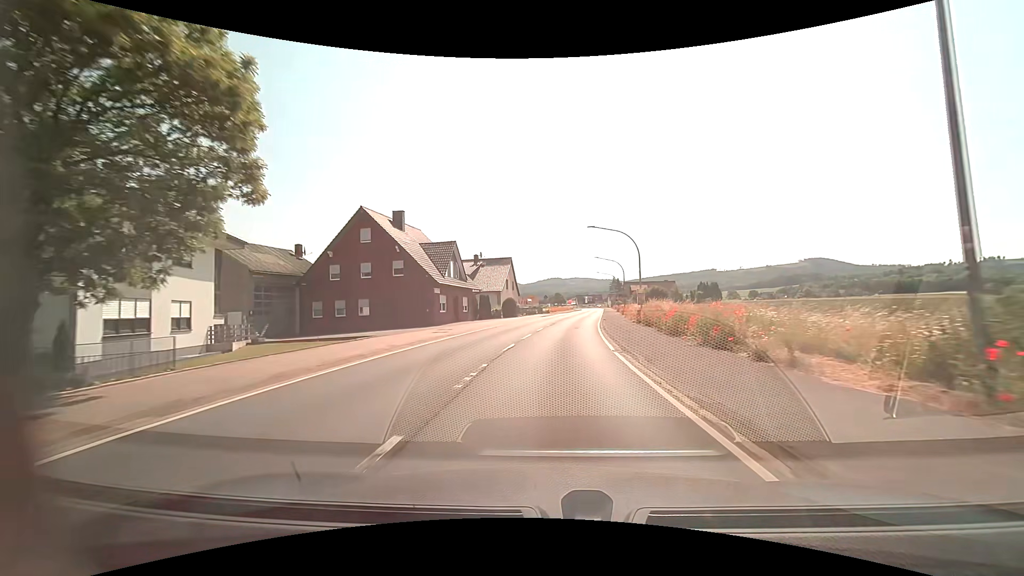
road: primary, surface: asphalt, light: Day
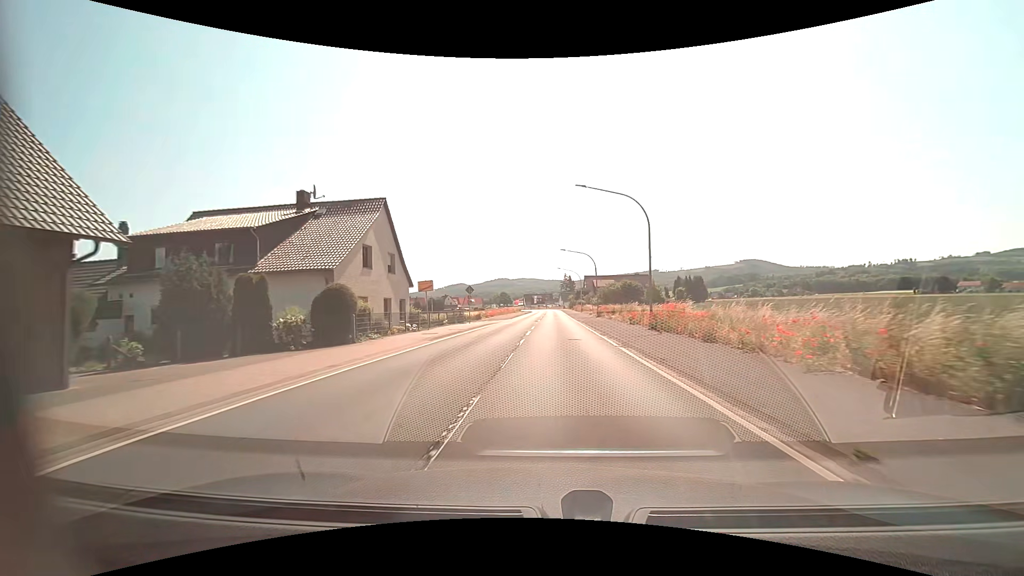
(+1.9, +40.0) m; +6°
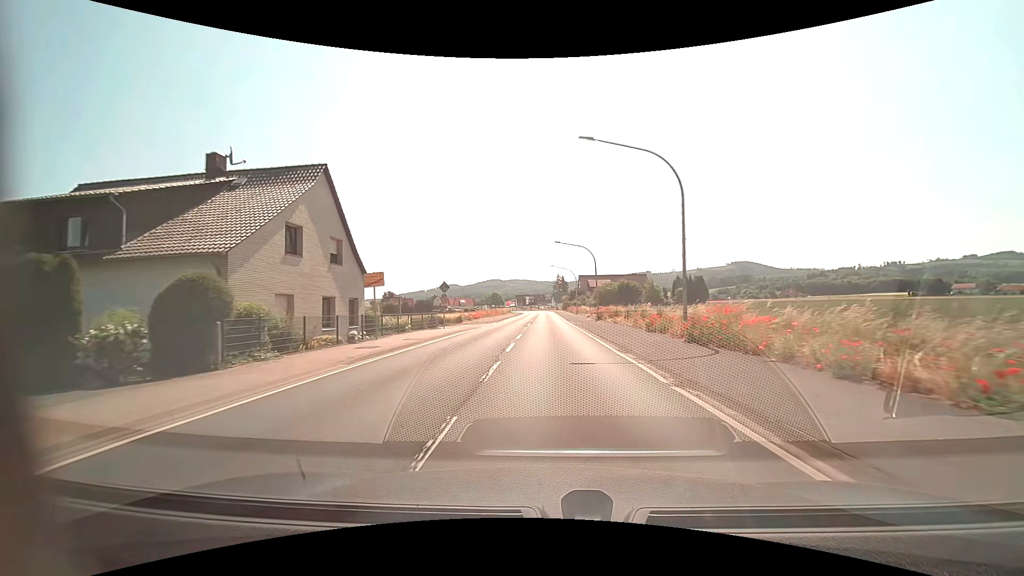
(+0.1, +7.7) m; +1°
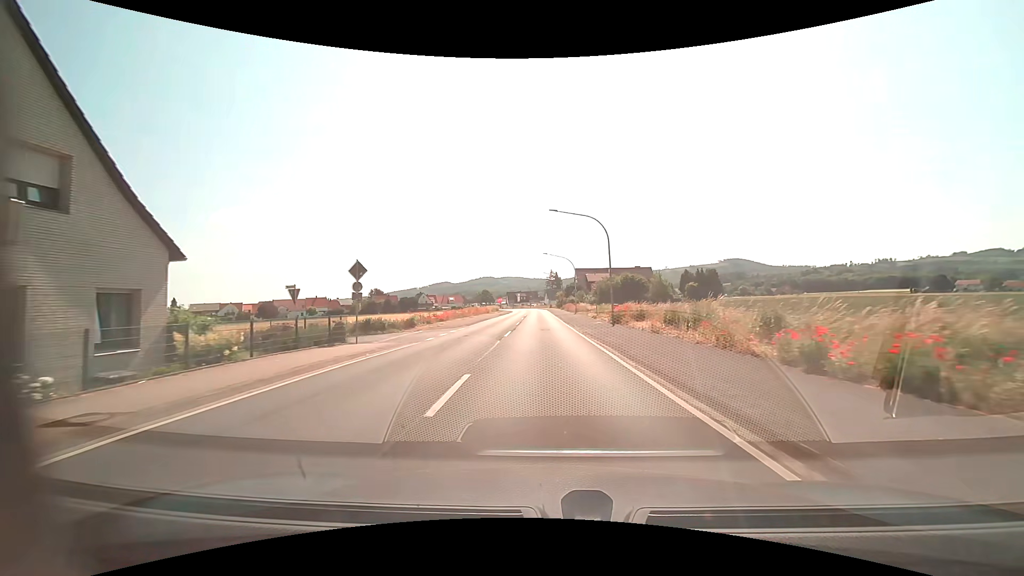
(+0.2, +15.0) m; +1°
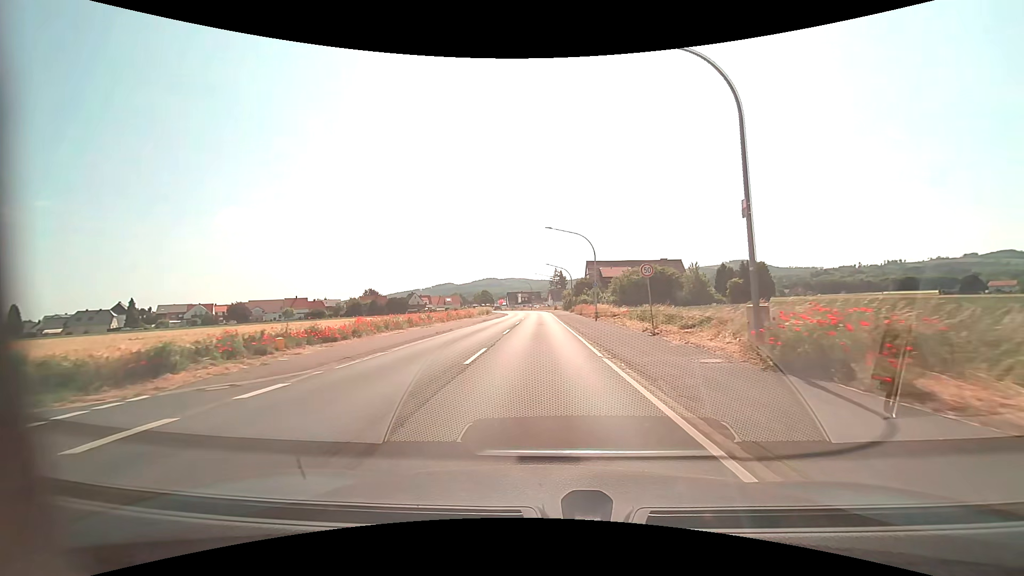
(-0.1, +21.8) m; -1°
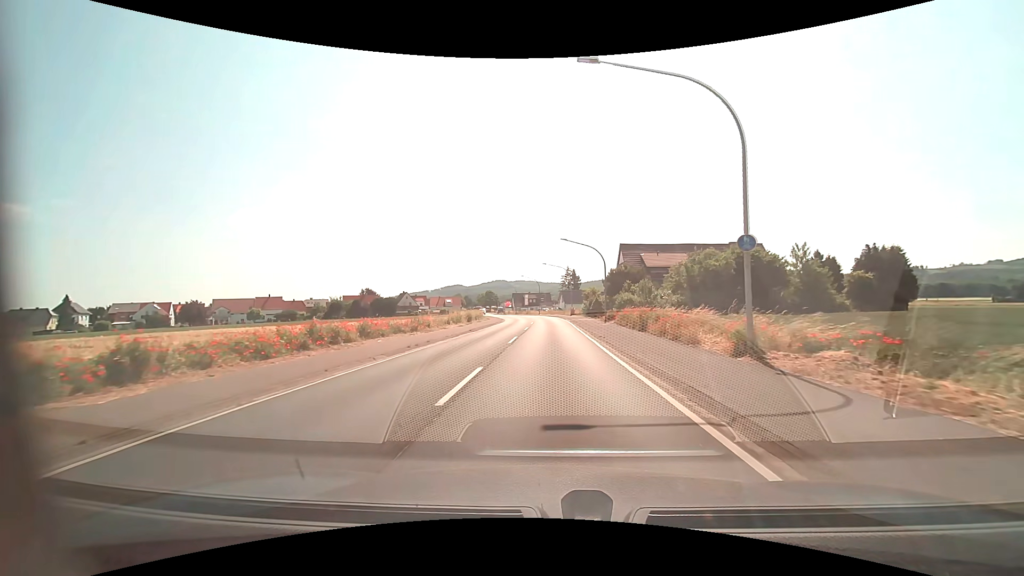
(-0.5, +28.8) m; -1°
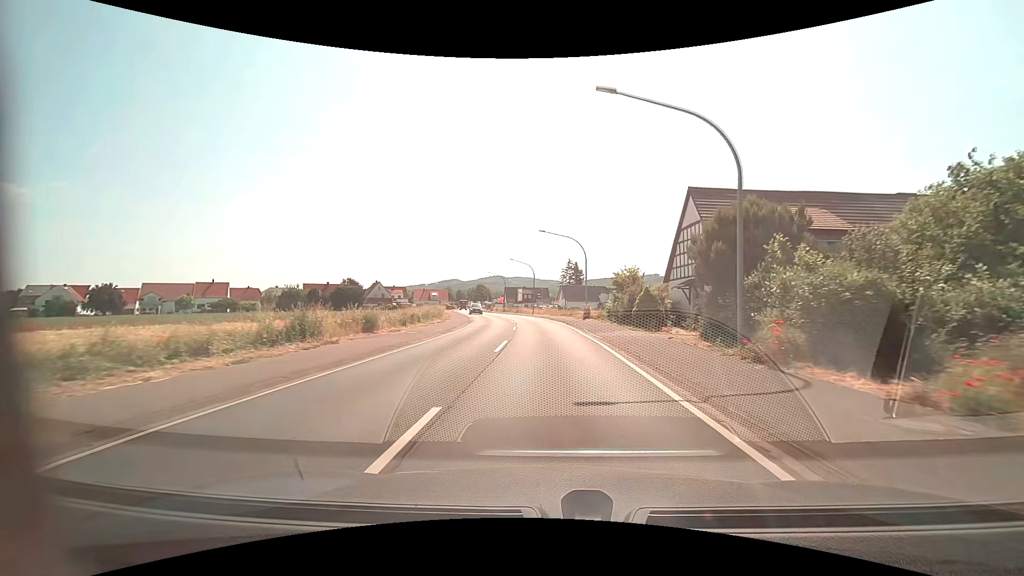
(+0.1, +29.3) m; 0°
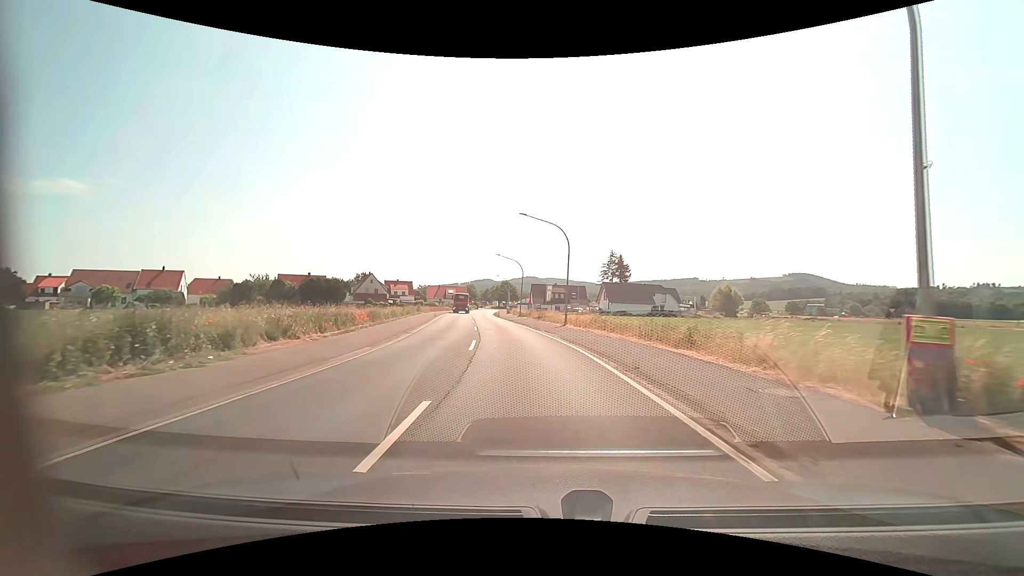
(-0.5, +36.1) m; -4°
(0, +10) (-1, +20) (-2, +30) (-3, +40) (-5, +50) (-7, +60) (-8, +69) (-10, +79) (-11, +89) (-12, +99) m
